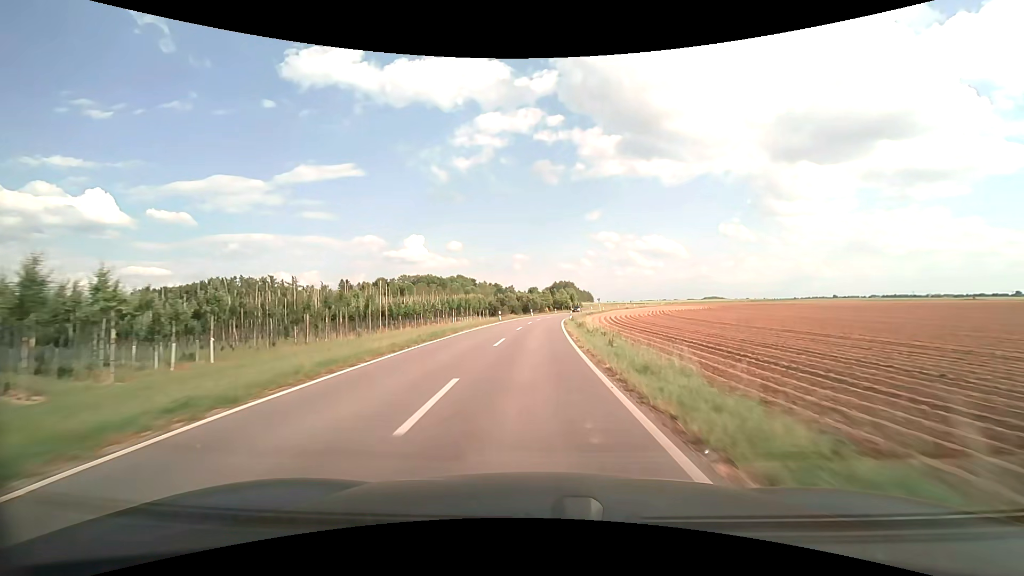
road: unclassified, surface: asphalt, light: Day
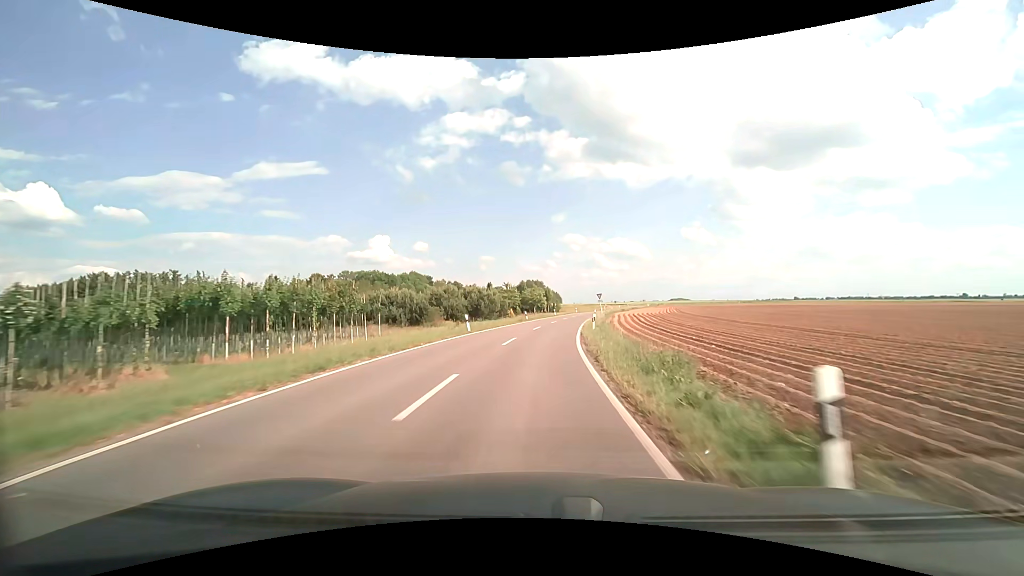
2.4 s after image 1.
(+1.0, +47.3) m; +4°
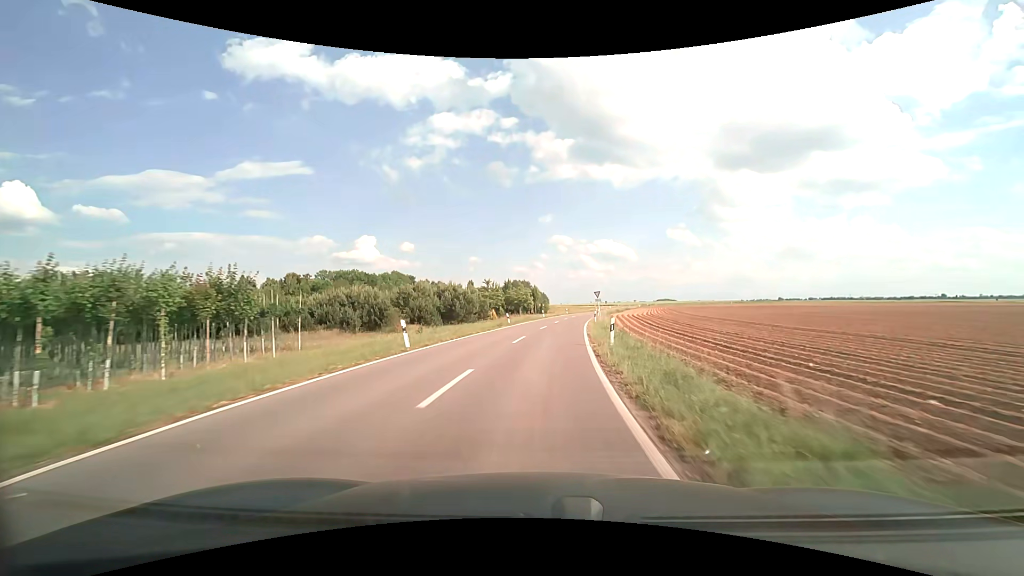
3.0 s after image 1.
(+0.1, +11.3) m; +1°
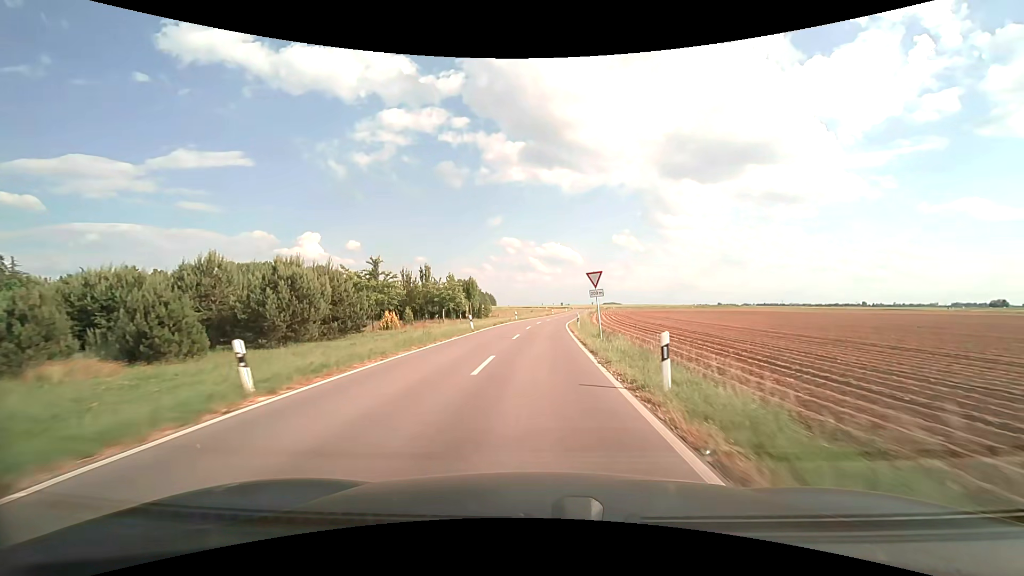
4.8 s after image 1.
(+1.5, +32.8) m; +6°
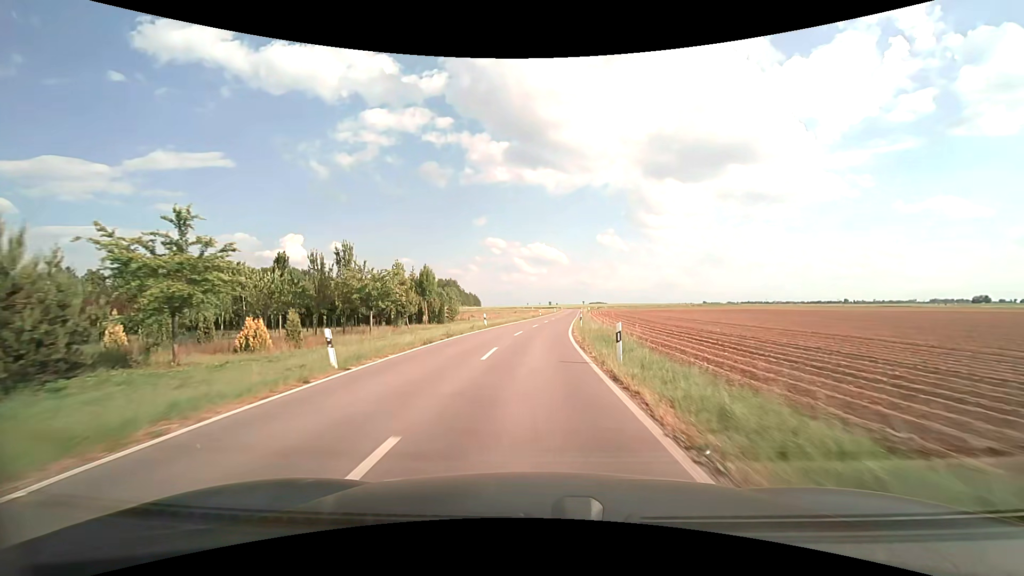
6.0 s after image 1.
(+0.4, +21.1) m; +2°
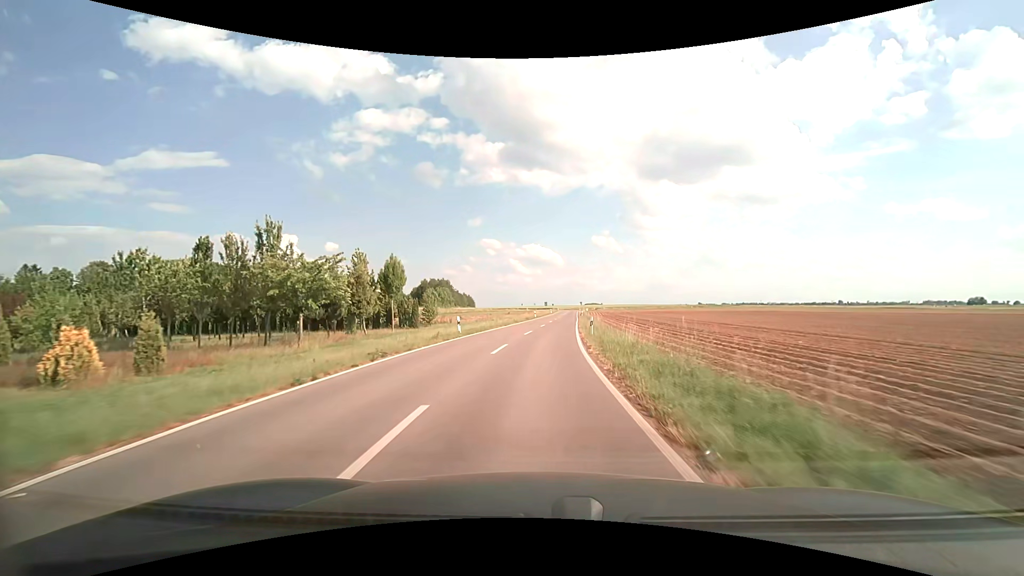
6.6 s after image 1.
(+0.1, +10.4) m; 0°
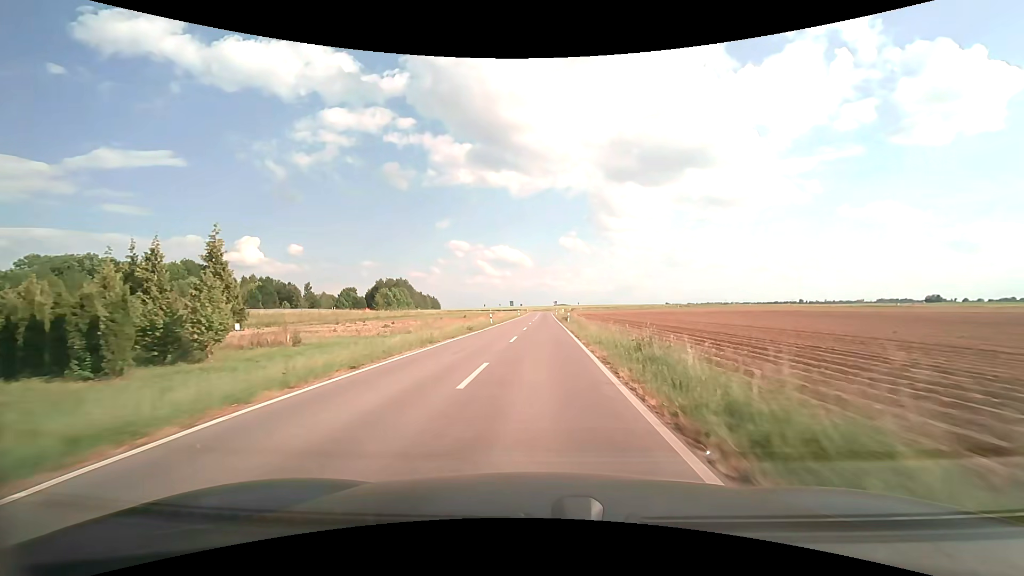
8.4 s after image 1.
(+1.0, +30.5) m; +4°
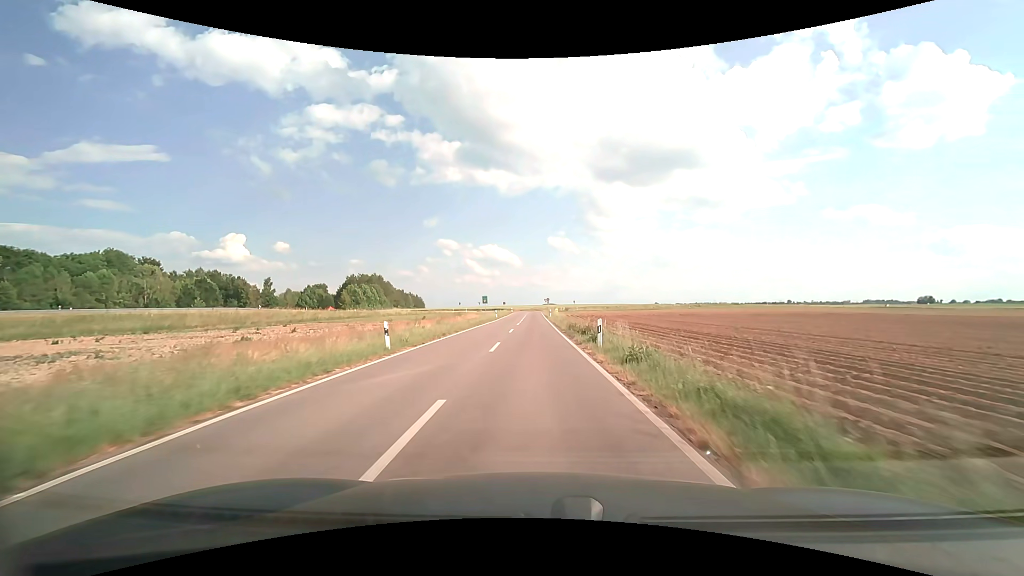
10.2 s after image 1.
(+0.4, +29.3) m; +1°
(0, +10) (0, +20) (0, +30) (0, +40) (0, +50) (0, +60) (0, +70) (0, +80) (0, +90) (-1, +100) m
